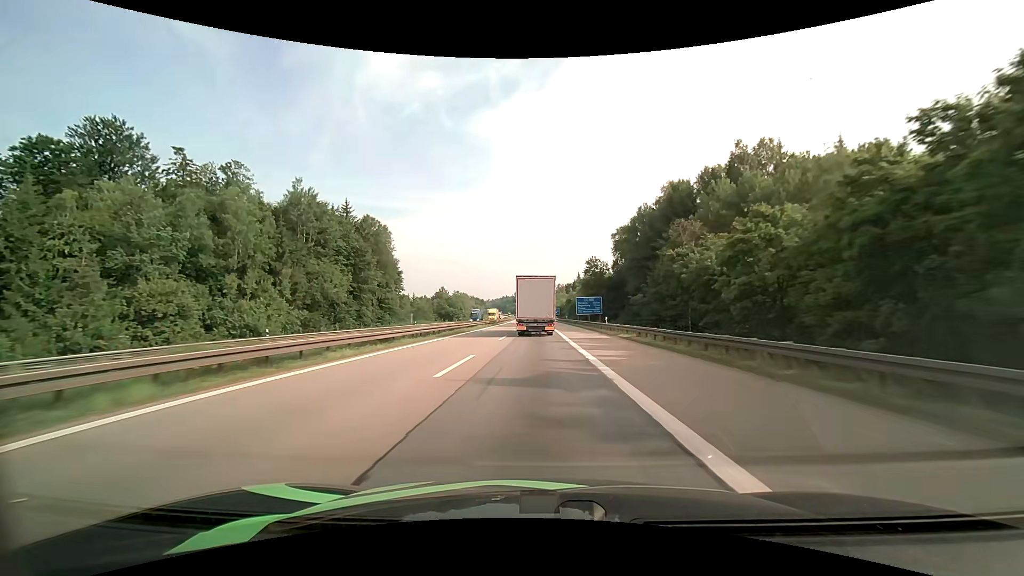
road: motorway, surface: asphalt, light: Day
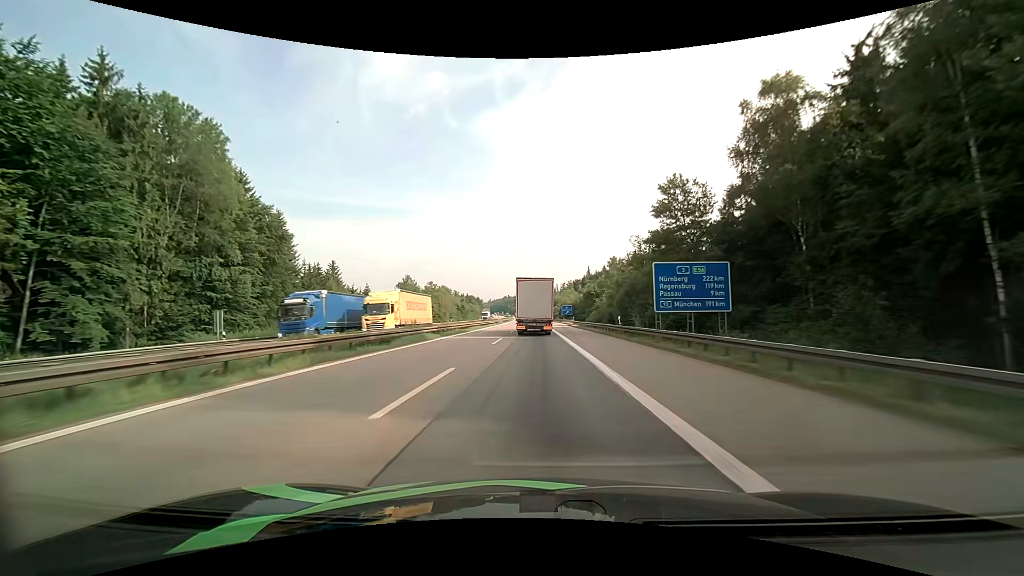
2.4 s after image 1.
(-0.2, +58.2) m; 0°
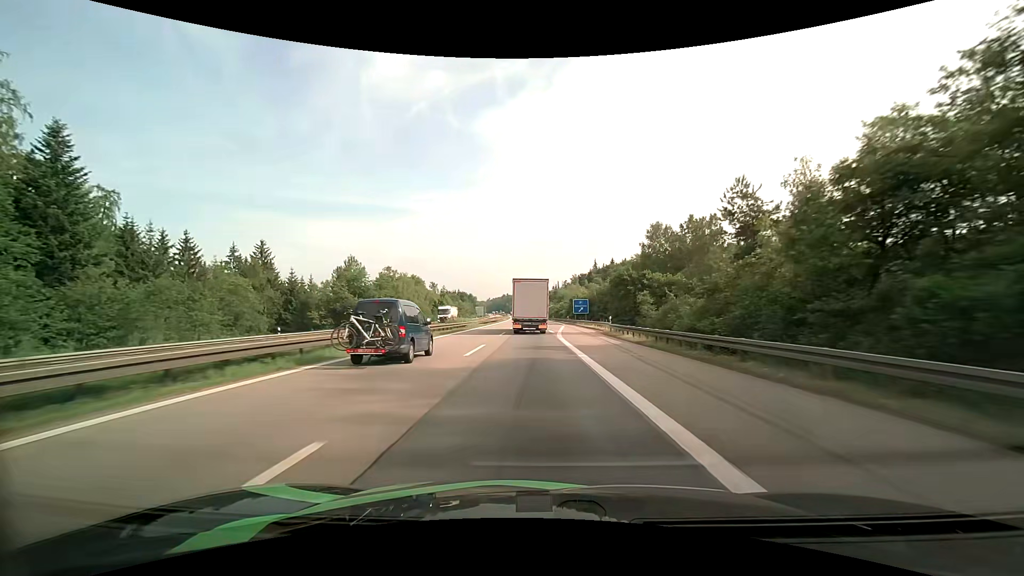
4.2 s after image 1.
(-0.1, +43.9) m; 0°
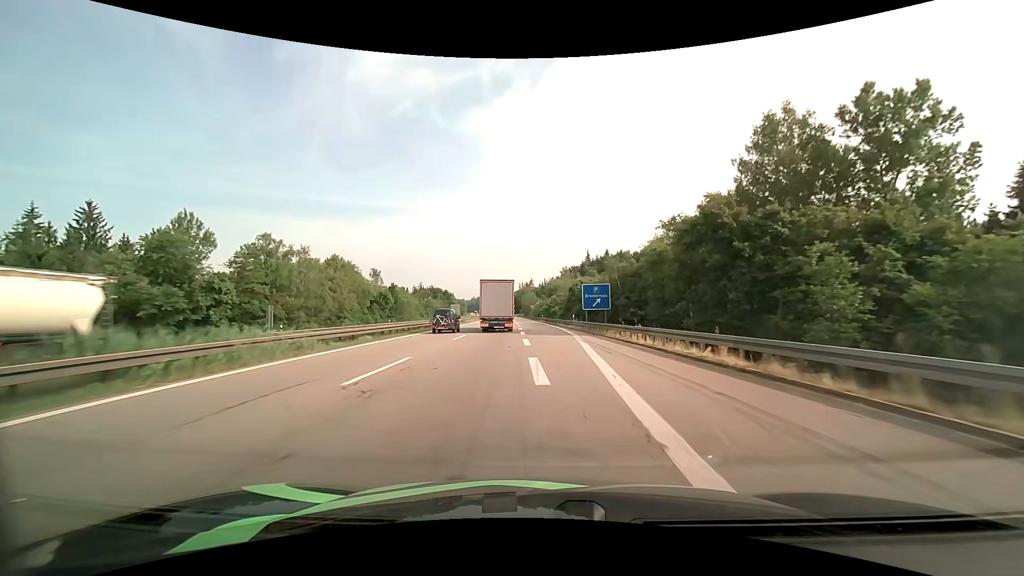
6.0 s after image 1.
(+0.6, +43.7) m; +2°
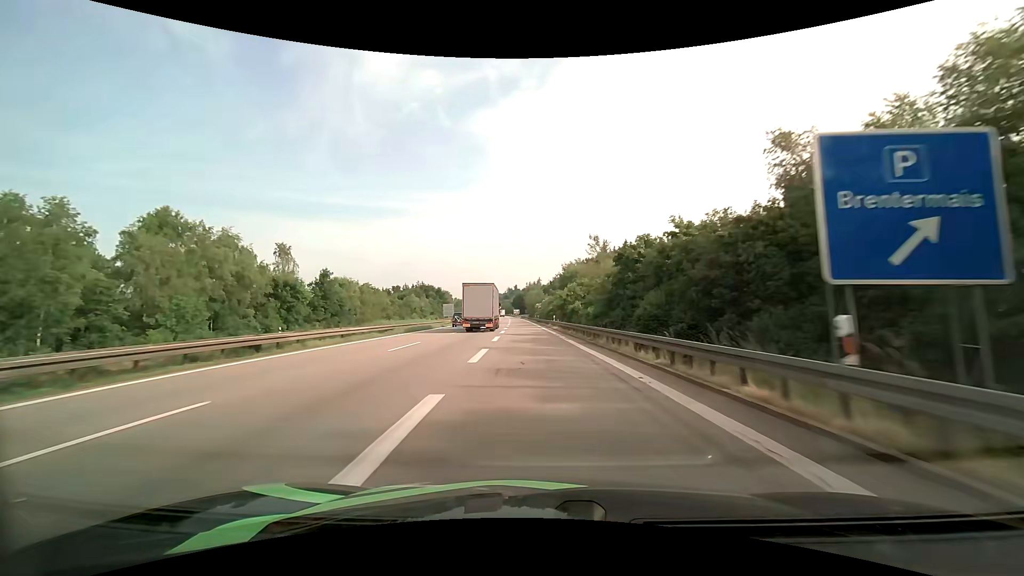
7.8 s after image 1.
(+0.1, +43.1) m; -1°
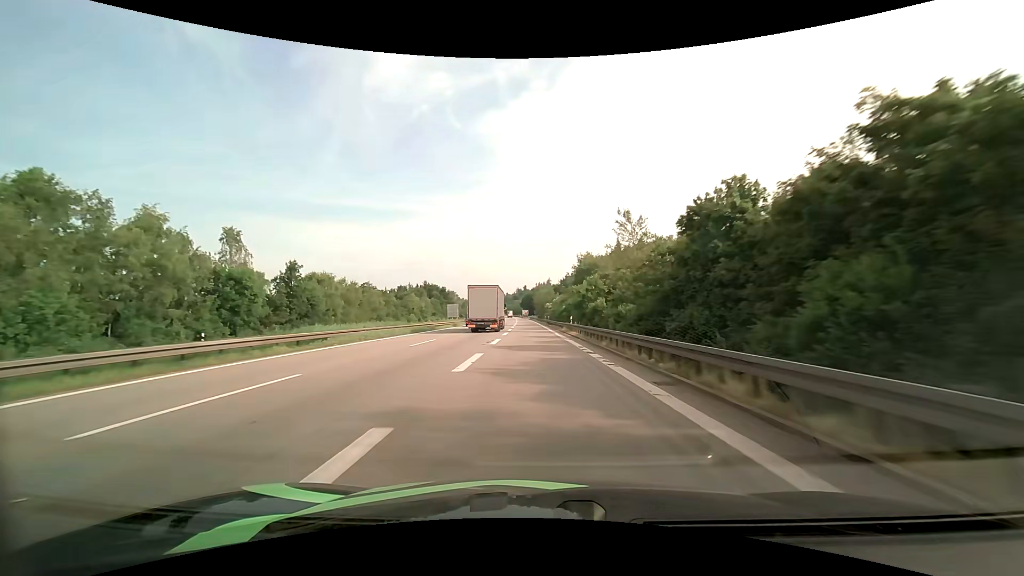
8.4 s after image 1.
(-0.1, +14.2) m; -1°
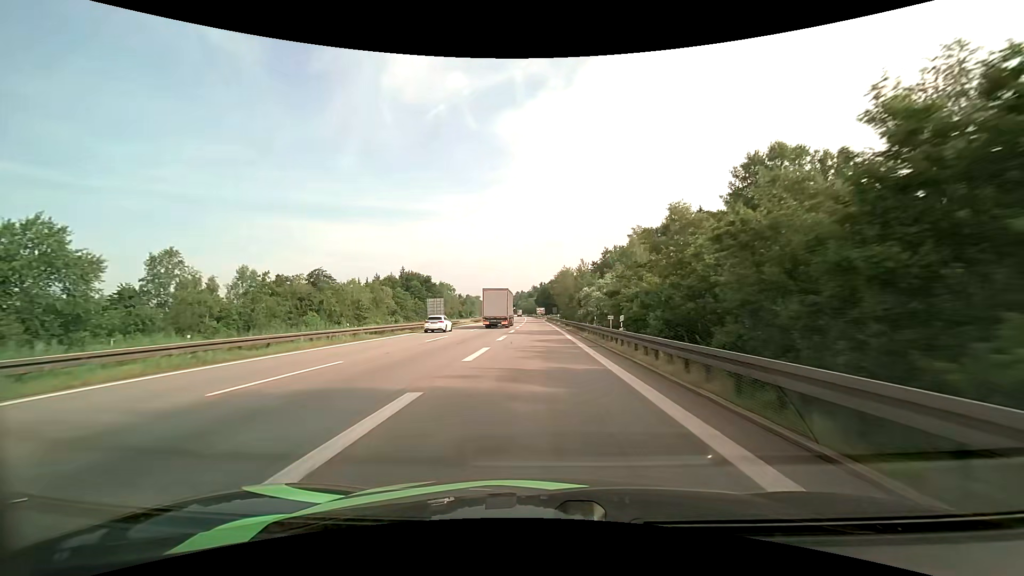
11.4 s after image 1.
(-1.4, +69.2) m; -2°
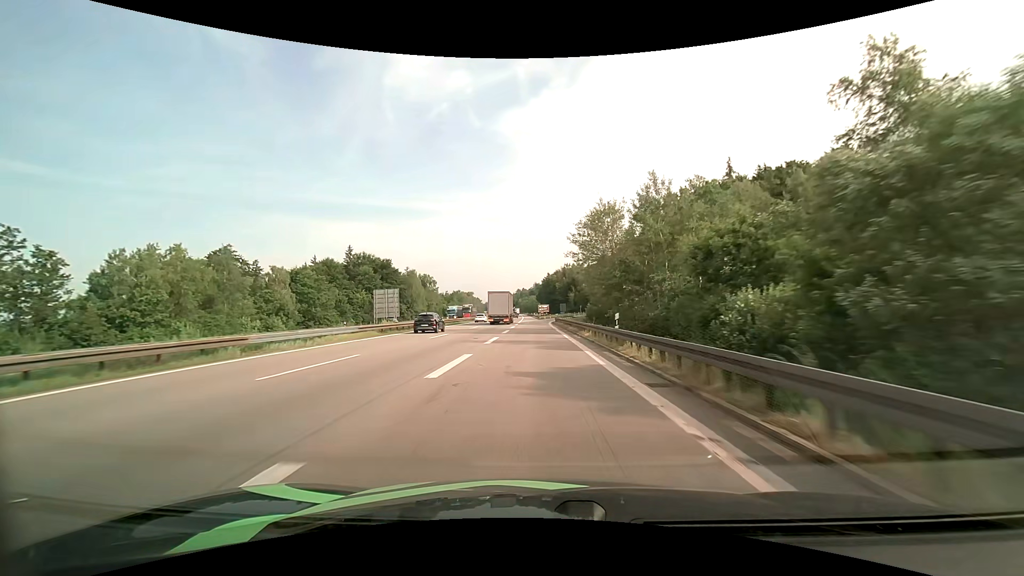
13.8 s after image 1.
(0.0, +51.8) m; 0°
(0, +10) (0, +20) (0, +30) (0, +40) (0, +50) (0, +60) (0, +70) (0, +80) (+1, +90) (+2, +100) m
